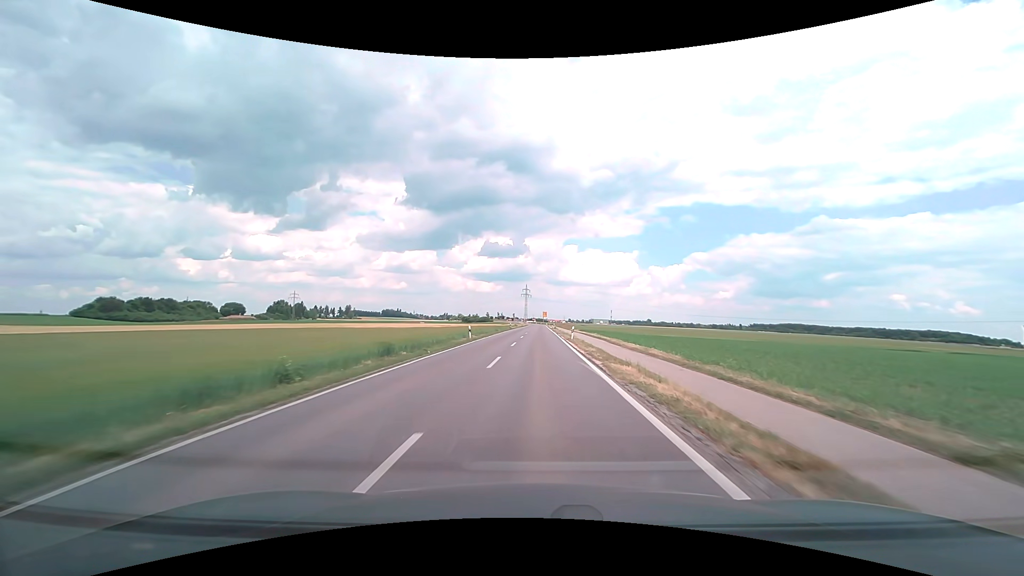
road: secondary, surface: asphalt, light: Day
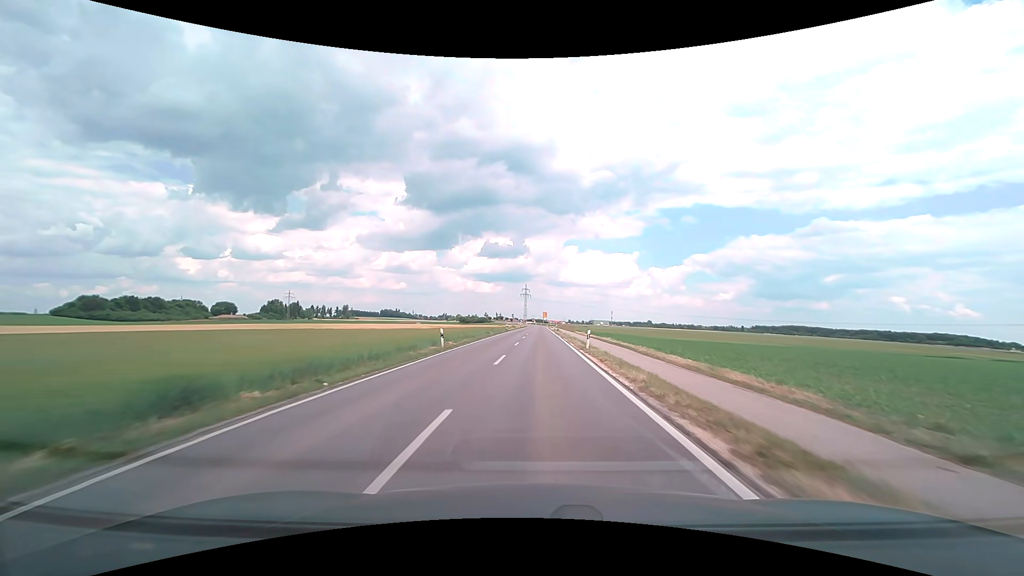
(0.0, +10.7) m; 0°
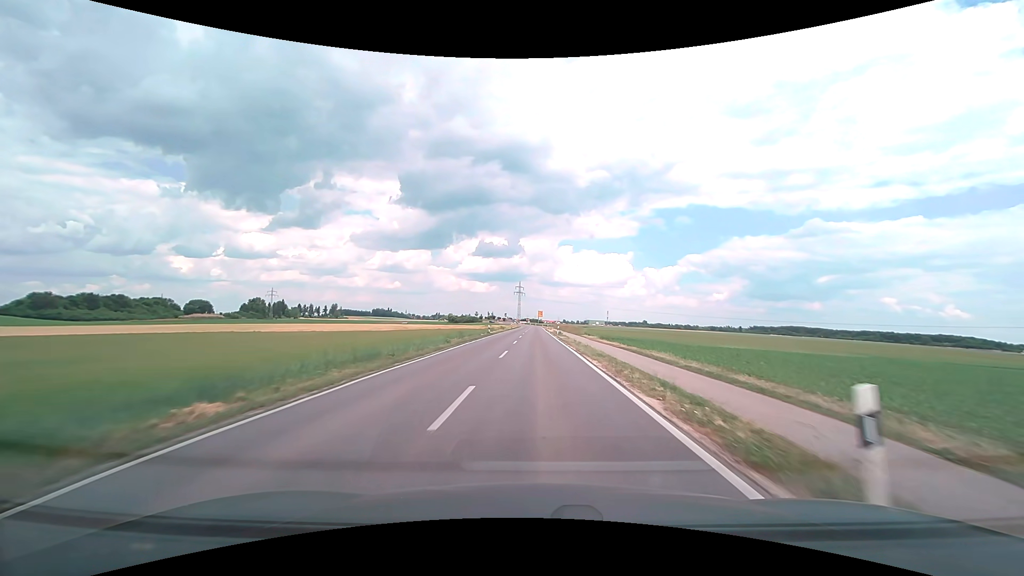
(+0.1, +21.3) m; +1°
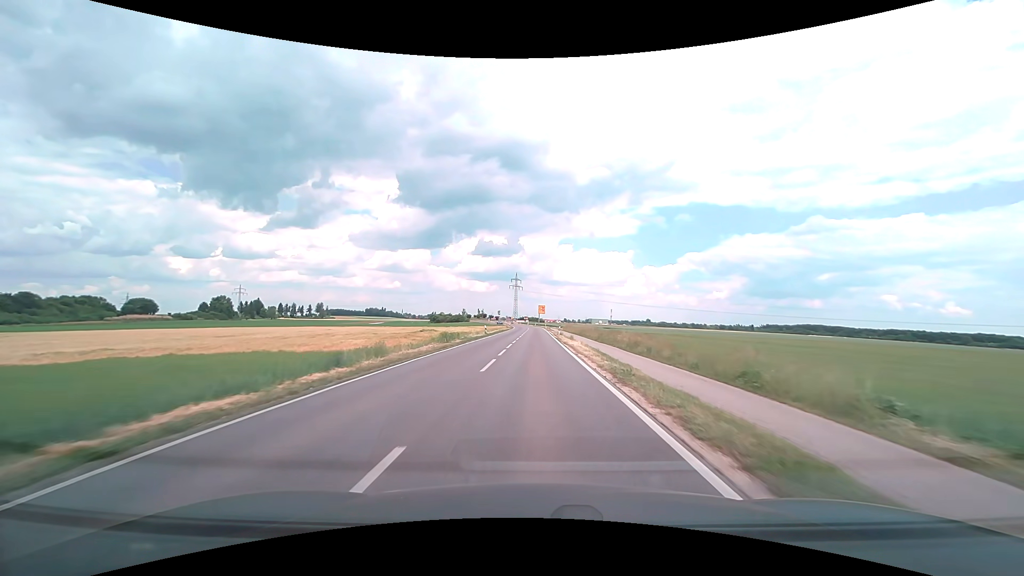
(+0.2, +52.9) m; 0°
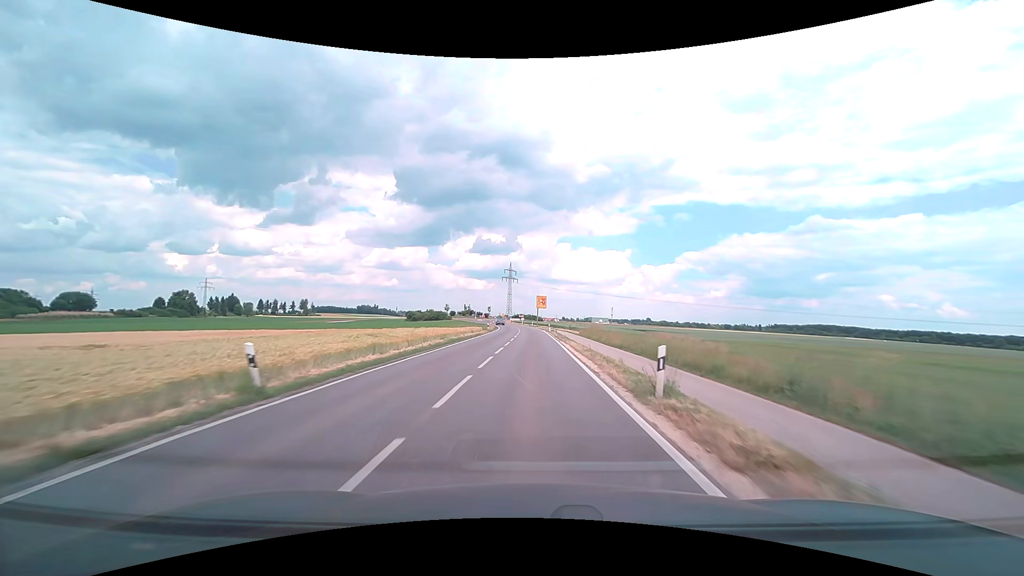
(+0.1, +41.9) m; 0°
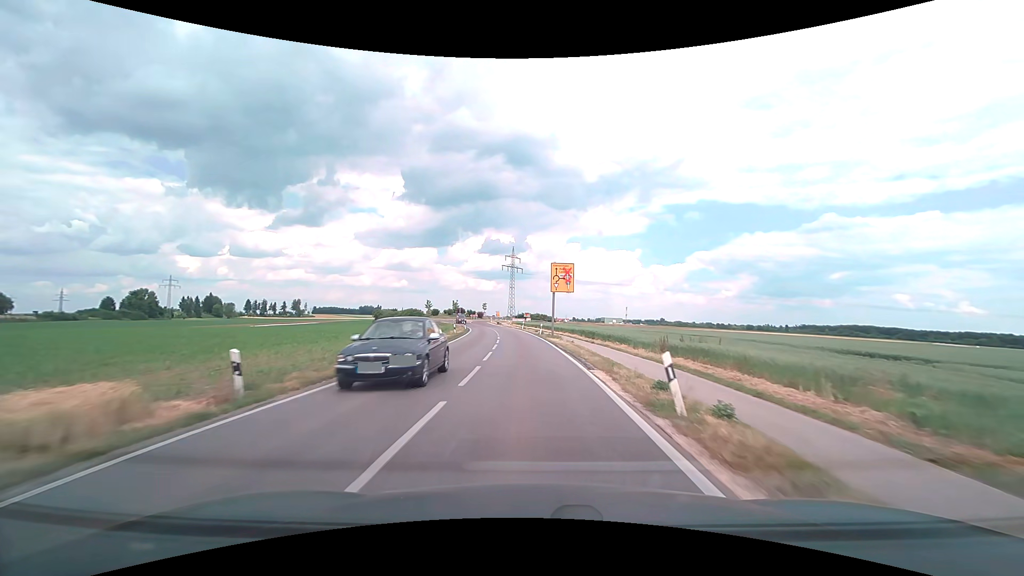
(-0.2, +51.7) m; -1°
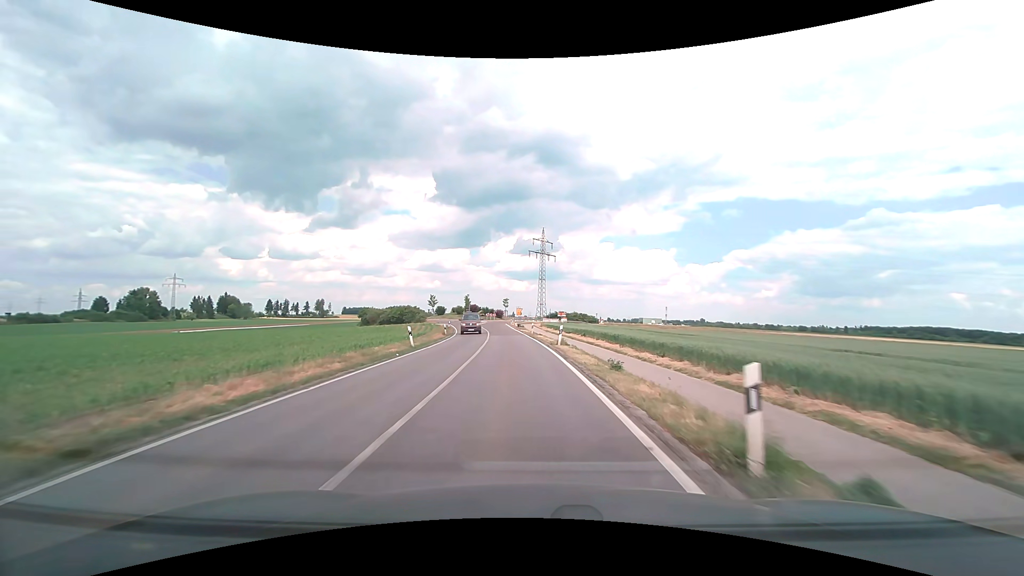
(-1.1, +38.6) m; -4°
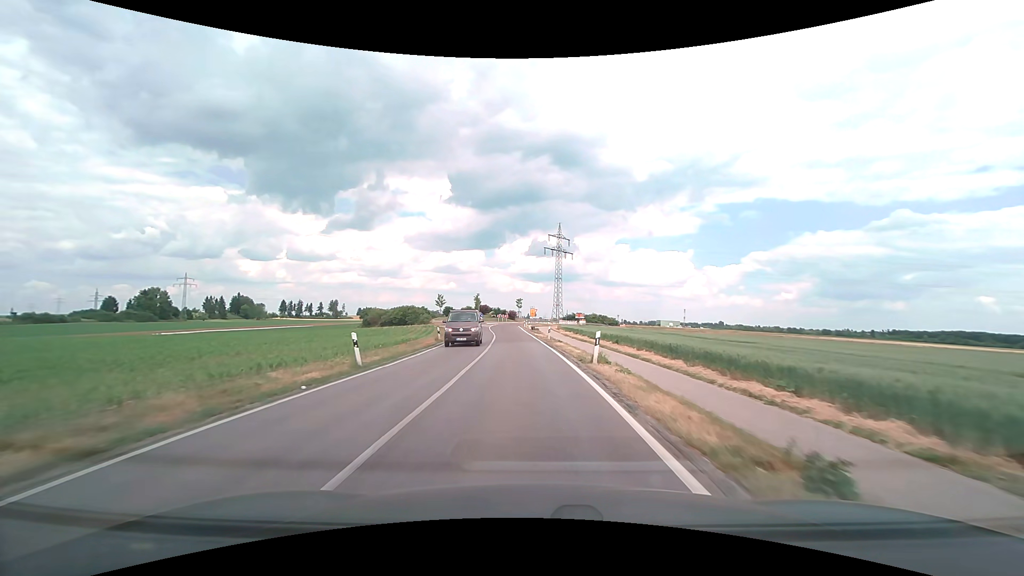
(-0.1, +9.3) m; -2°
